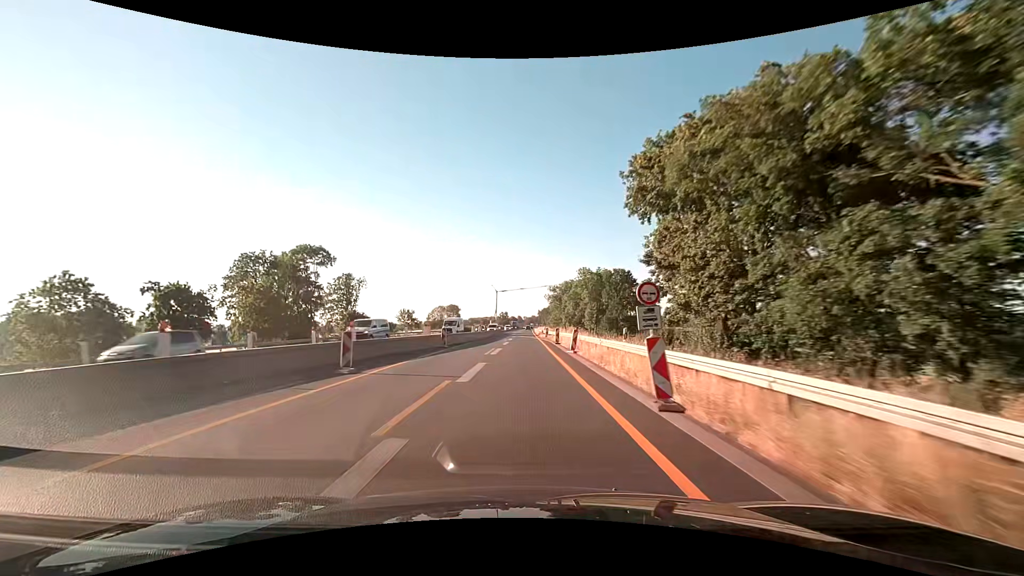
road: motorway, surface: asphalt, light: Day
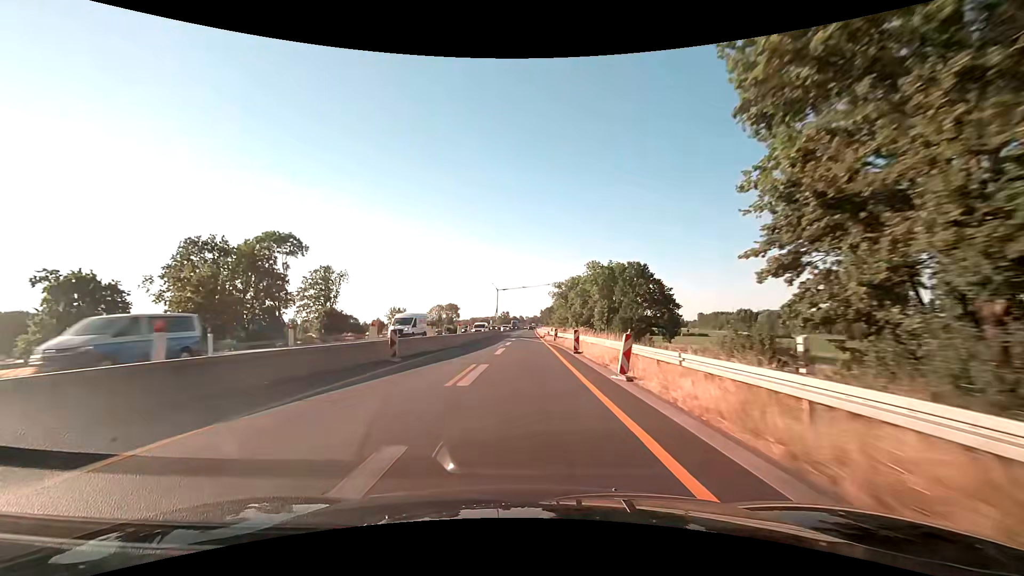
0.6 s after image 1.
(0.0, +12.5) m; 0°
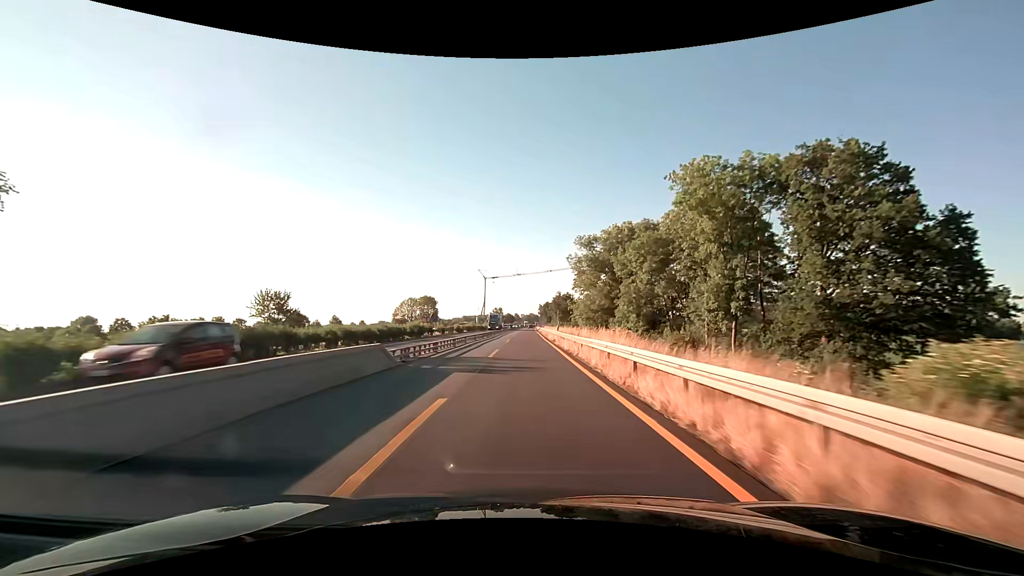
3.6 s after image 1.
(+0.2, +62.6) m; +1°
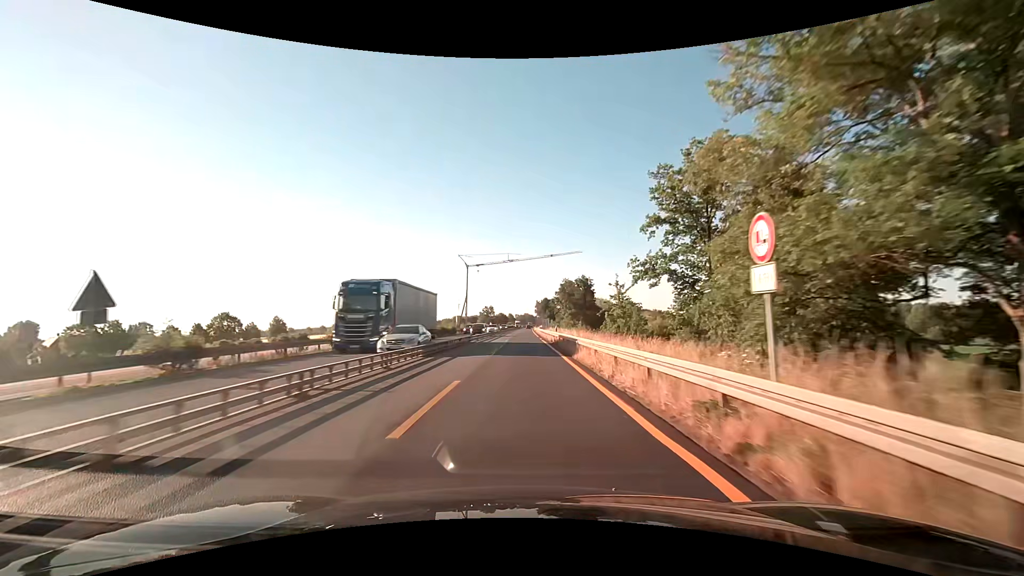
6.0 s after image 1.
(+0.3, +50.2) m; +1°
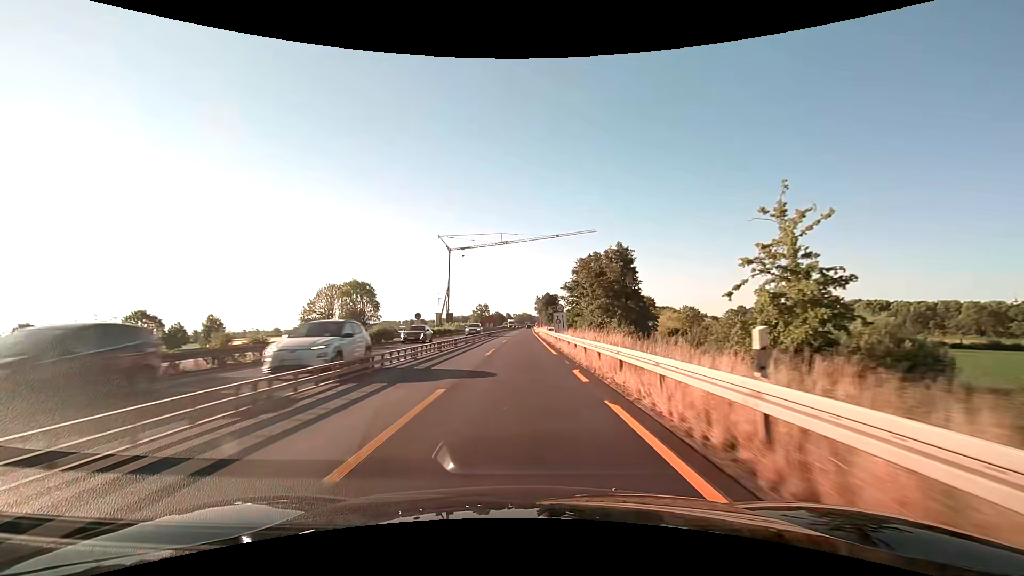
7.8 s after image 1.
(+0.2, +37.7) m; 0°
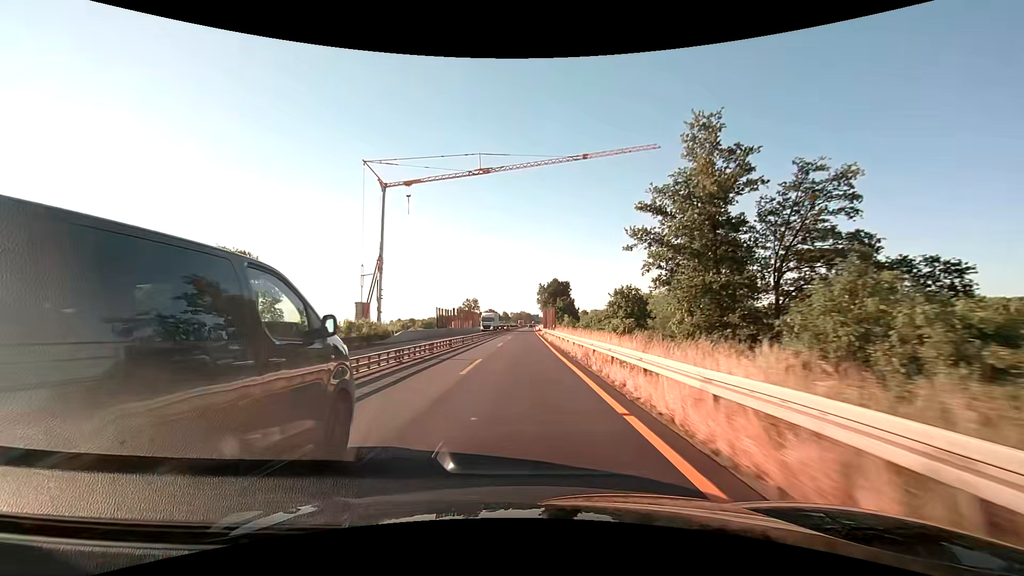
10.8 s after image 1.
(+0.1, +62.7) m; 0°
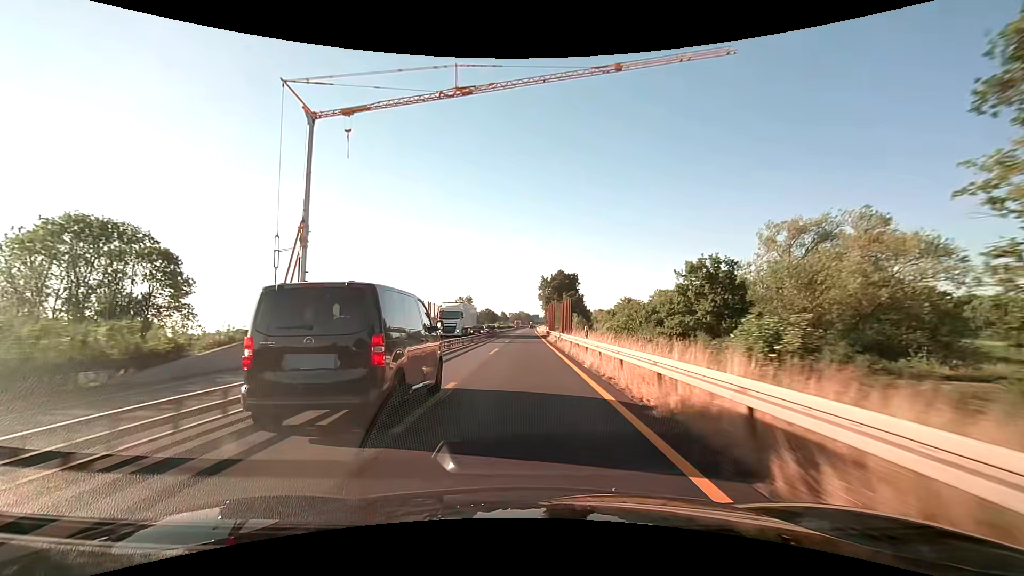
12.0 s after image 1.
(+0.1, +25.1) m; 0°
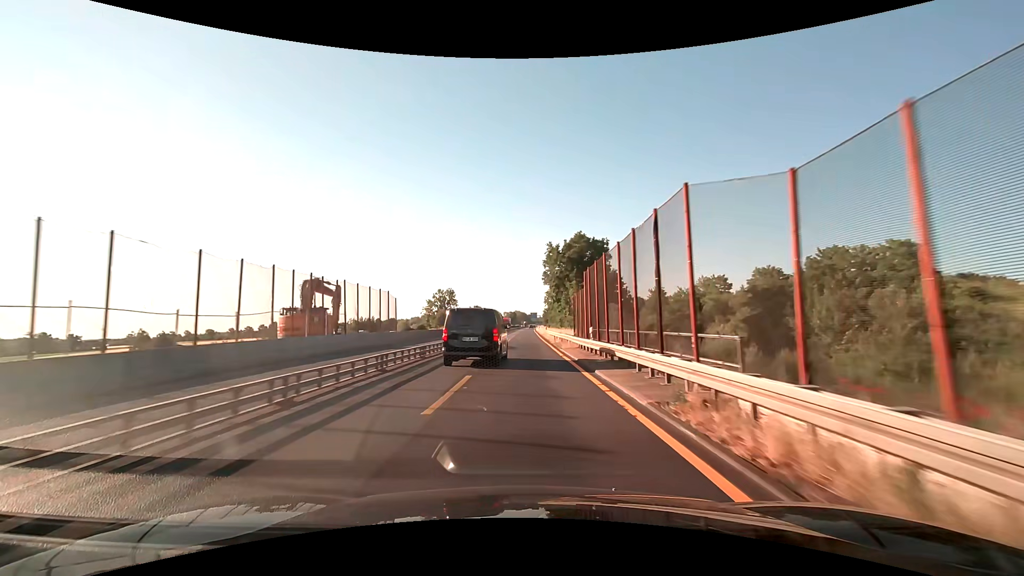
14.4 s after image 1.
(+0.1, +50.2) m; 0°
(0, +10) (0, +20) (0, +30) (0, +40) (0, +50) (0, +60) (0, +70) (0, +80) (+1, +90) (+1, +100) m
